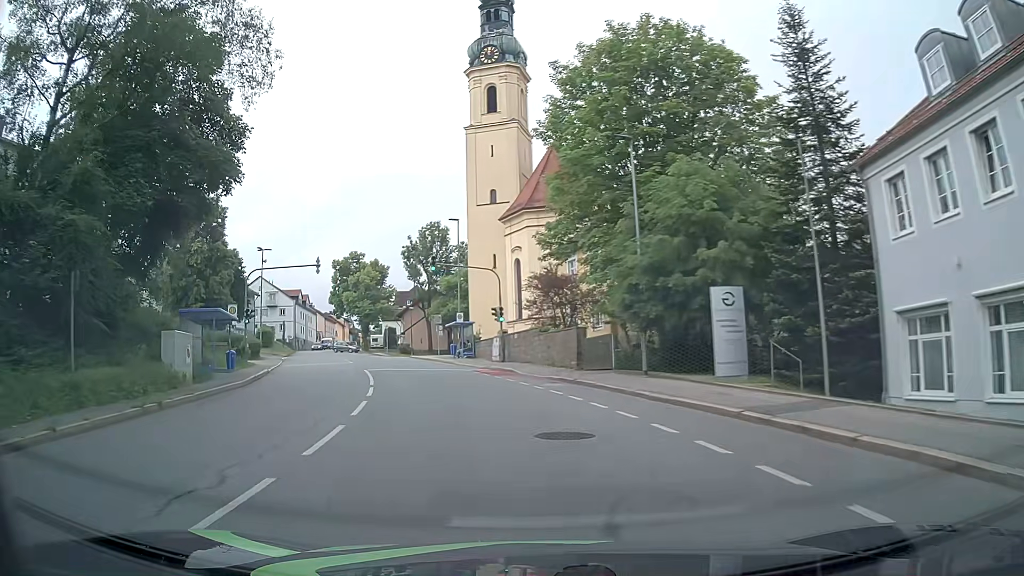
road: tertiary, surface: asphalt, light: Day
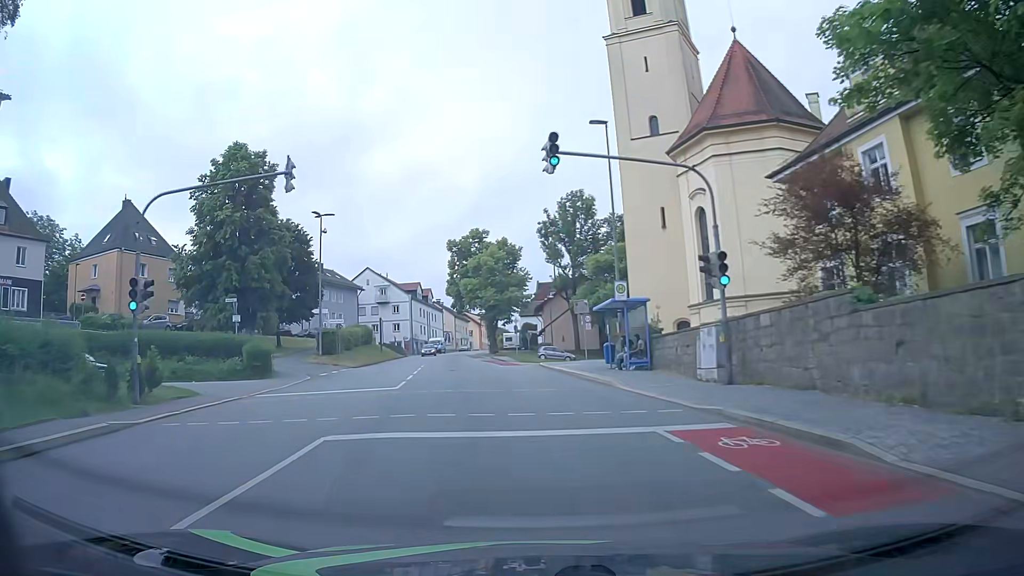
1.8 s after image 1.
(-2.6, +22.3) m; -13°
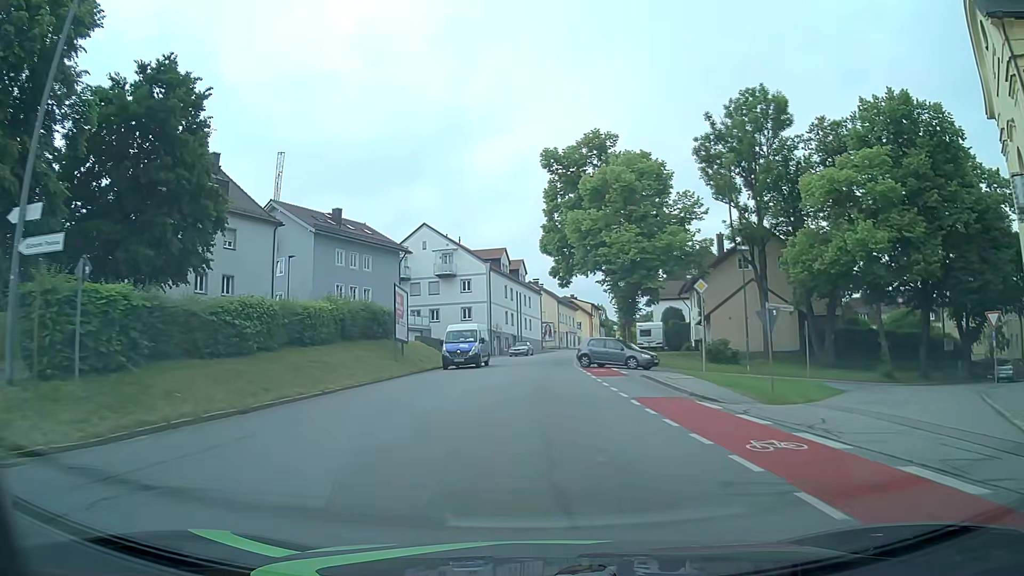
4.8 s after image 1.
(-4.2, +37.8) m; -9°
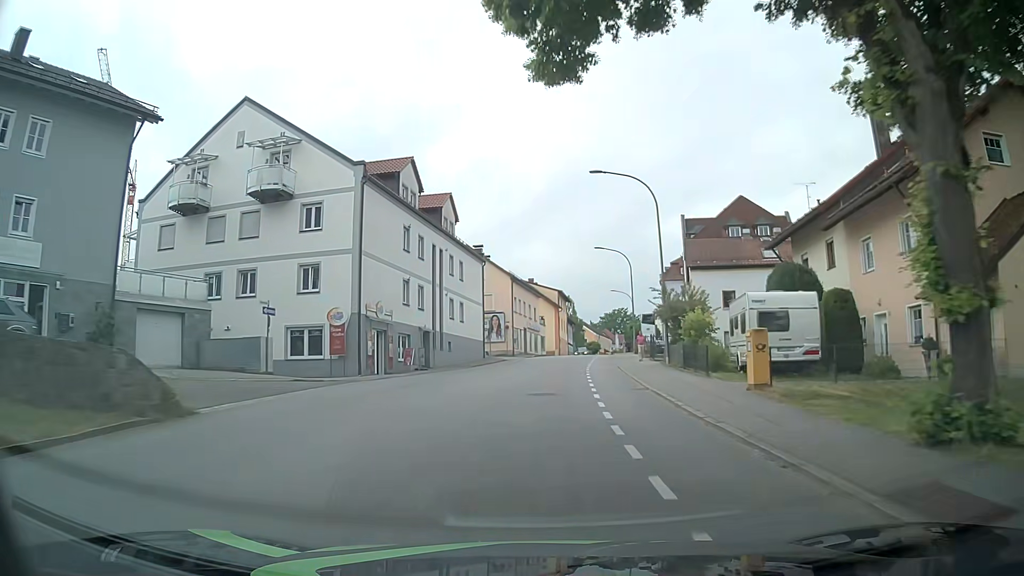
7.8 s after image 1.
(+0.6, +39.3) m; +3°
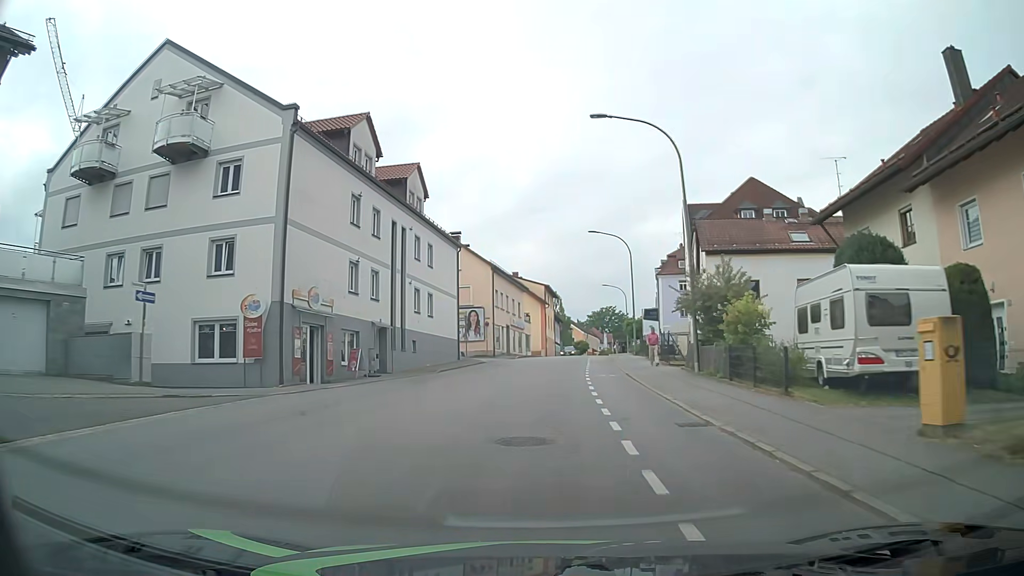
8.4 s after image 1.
(+0.1, +7.8) m; +1°
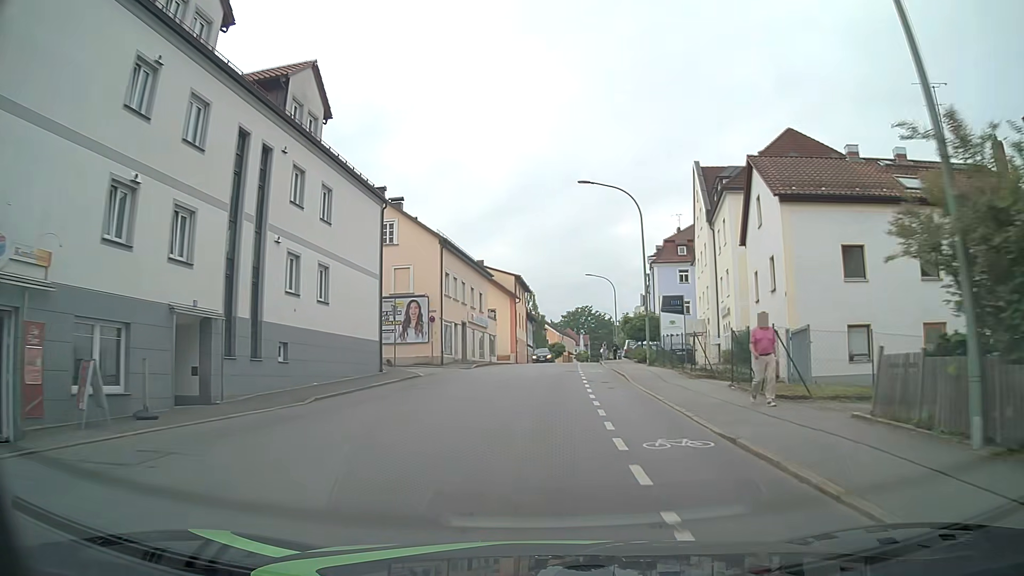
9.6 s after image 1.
(+0.5, +15.6) m; +3°
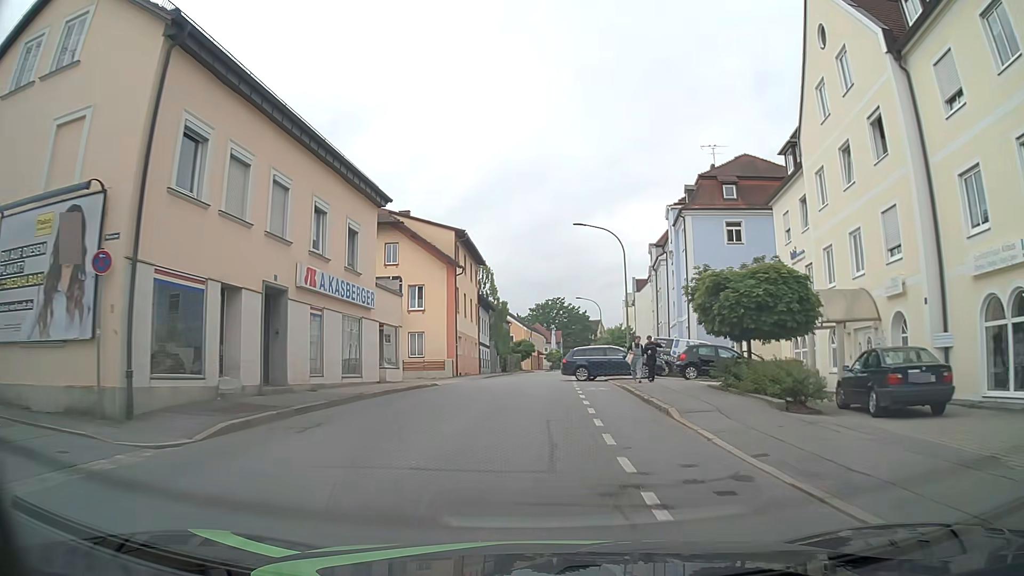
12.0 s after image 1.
(+0.8, +28.4) m; +2°
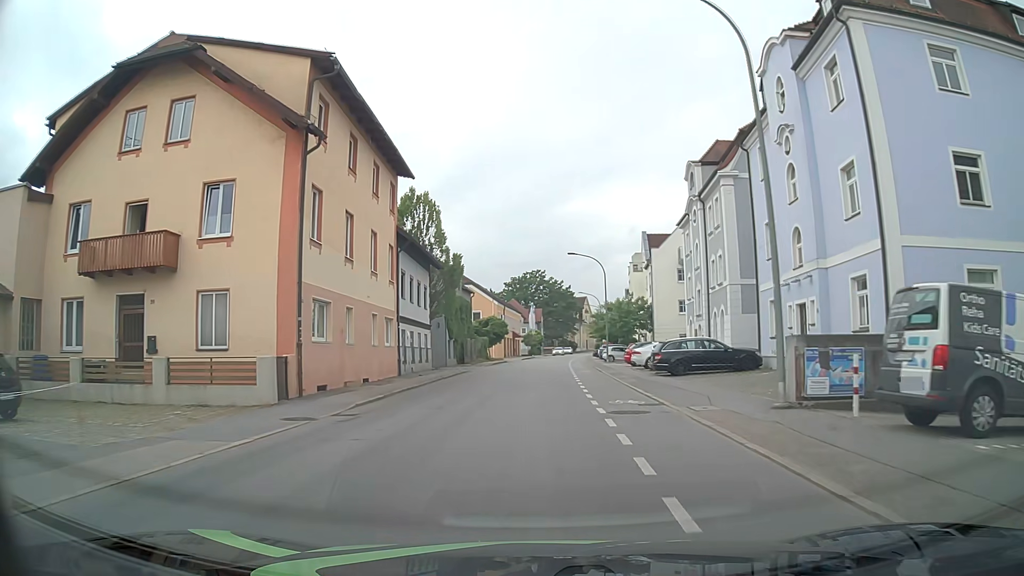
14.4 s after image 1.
(+0.6, +26.8) m; +2°
(0, +10) (0, +20) (0, +30) (+1, +40) (+1, +50) (+2, +60) (+2, +70) (+3, +80) (+4, +90) (+4, +100) m
